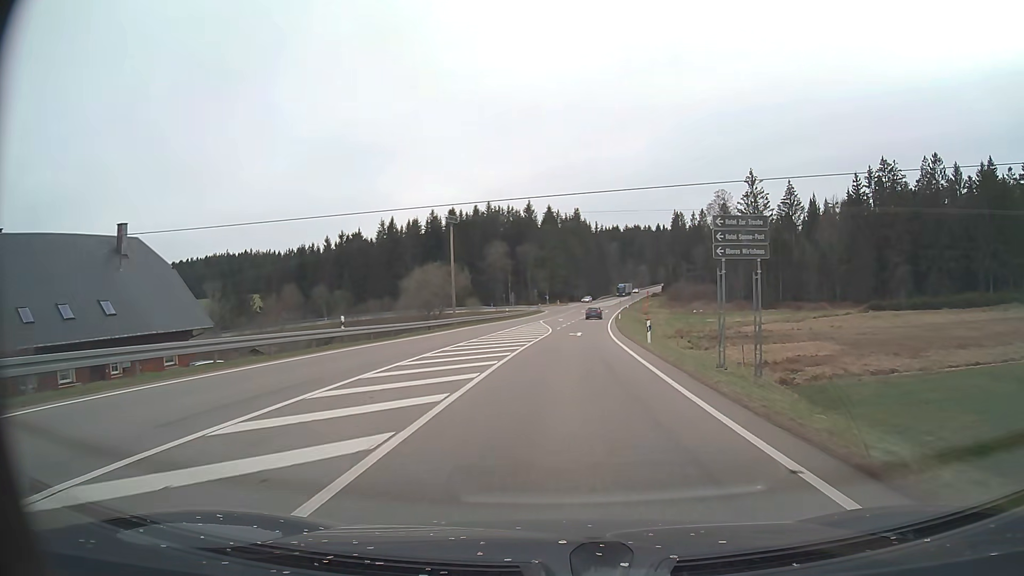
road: primary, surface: asphalt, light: Day
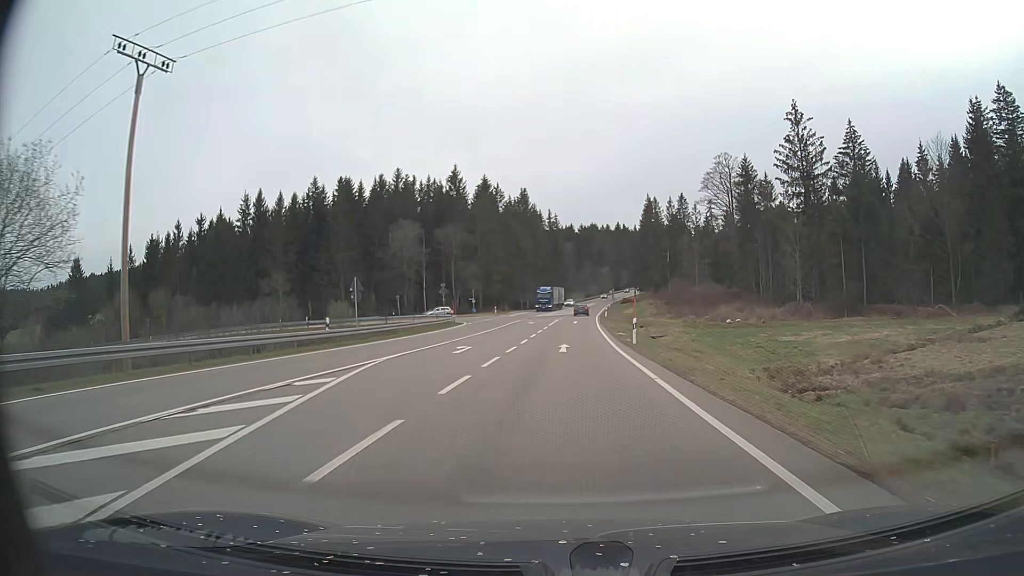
(+2.2, +51.0) m; +4°
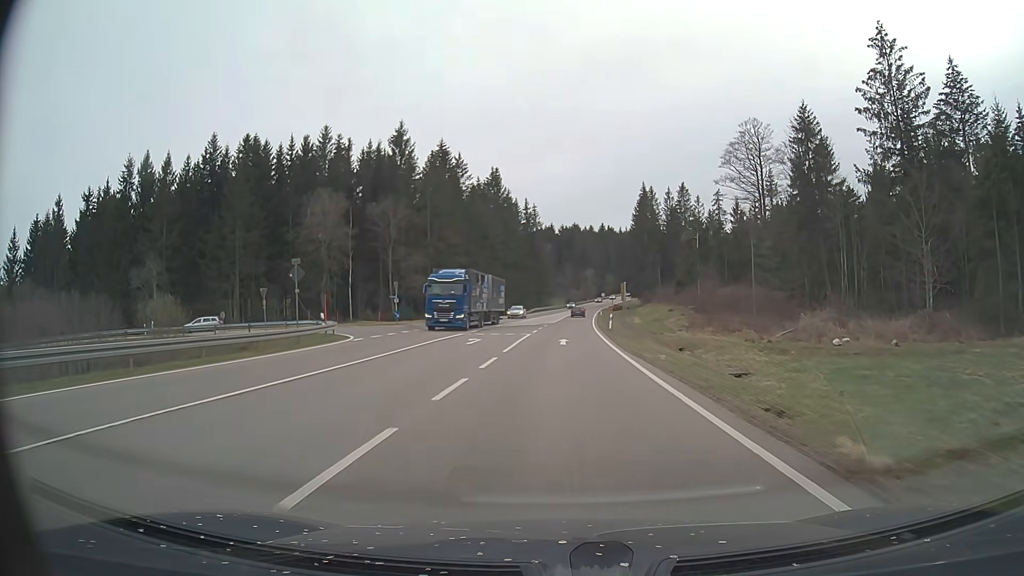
(+0.5, +30.6) m; +2°
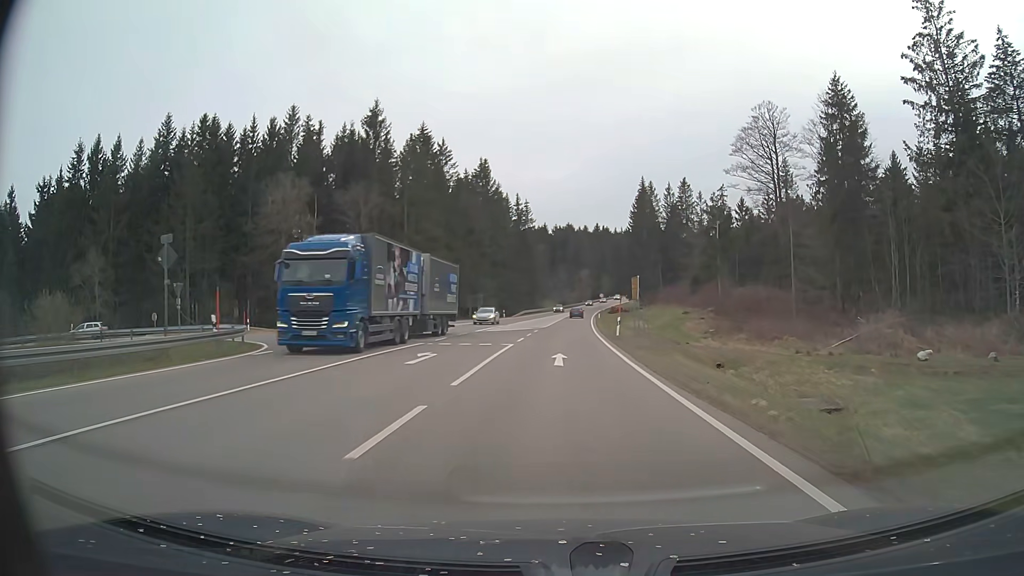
(0.0, +10.2) m; +1°
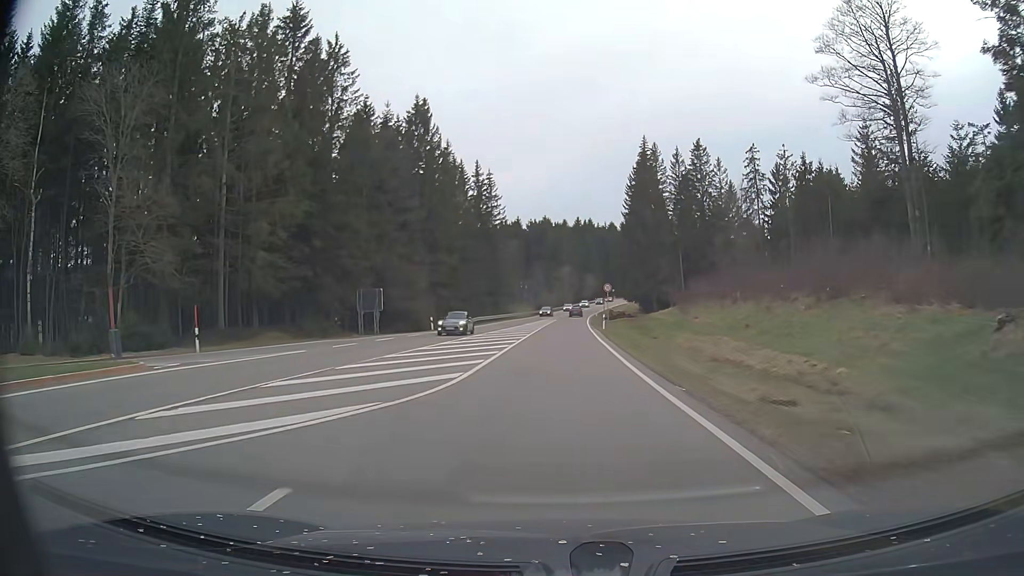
(+0.8, +40.6) m; +2°
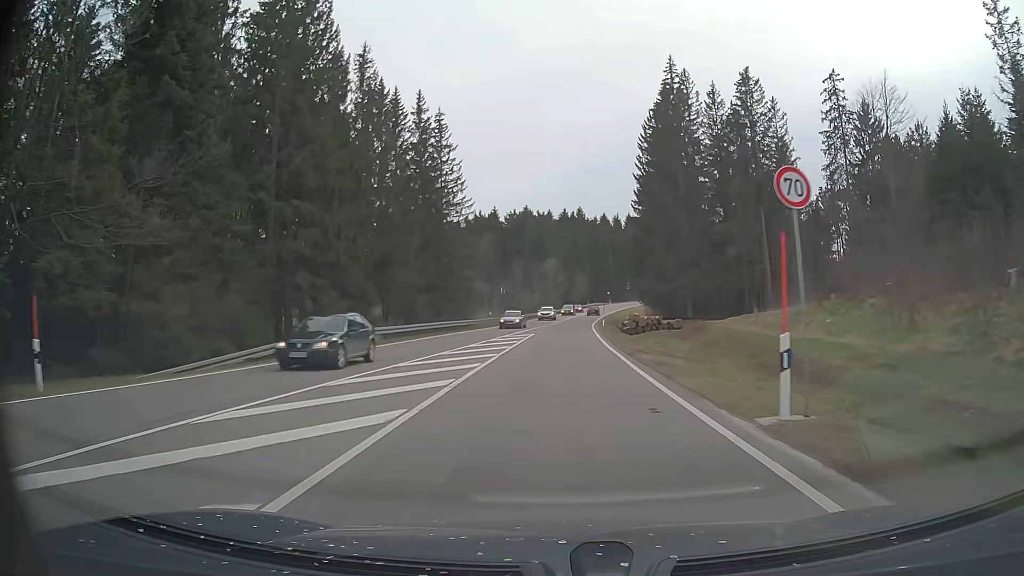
(+0.4, +40.6) m; +1°
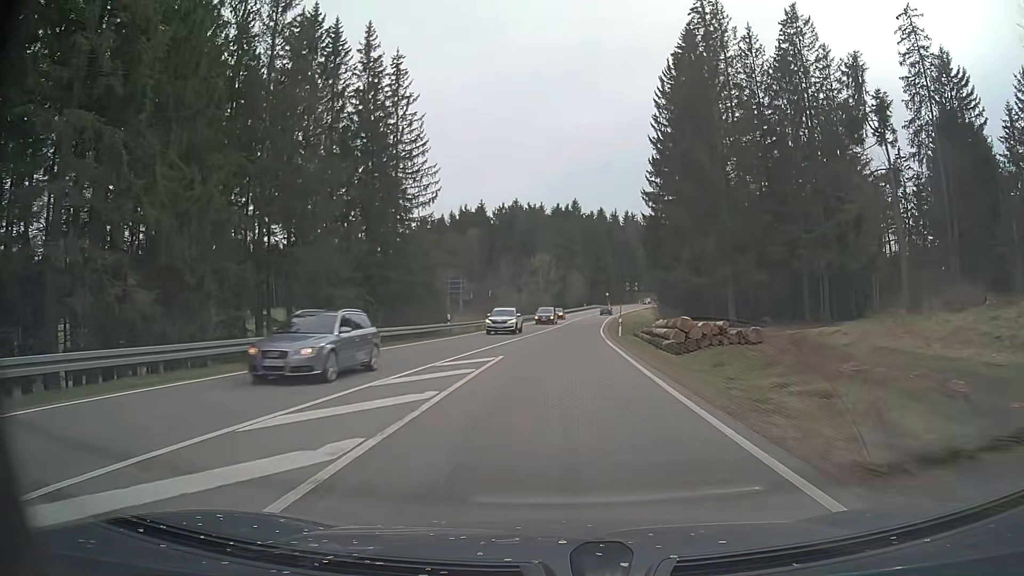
(+0.3, +20.5) m; +1°
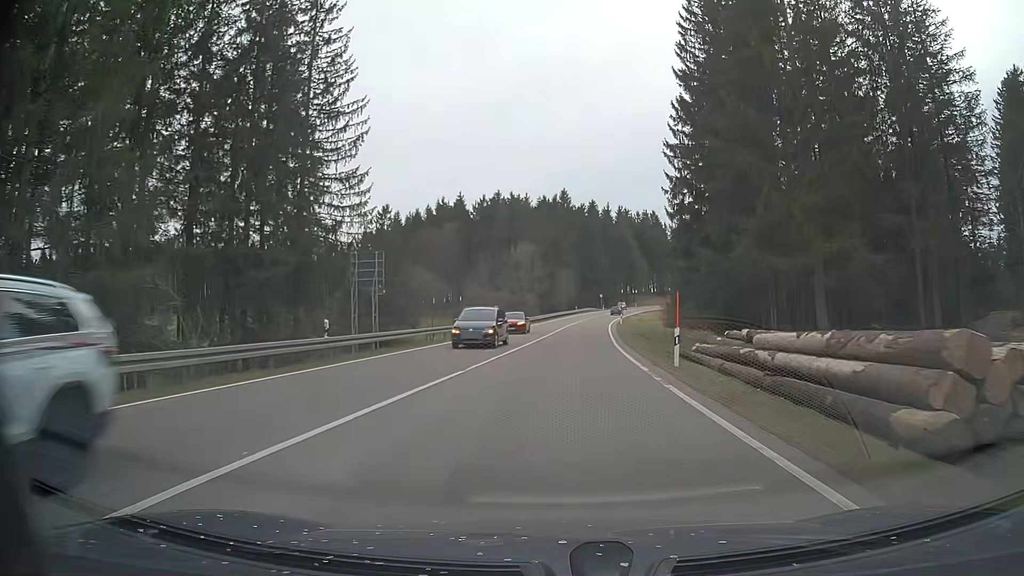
(+0.2, +20.6) m; +1°
(0, +10) (0, +20) (+1, +30) (+2, +40) (+2, +50) (+3, +60) (+5, +70) (+6, +80) (+7, +90) (+9, +100) m
